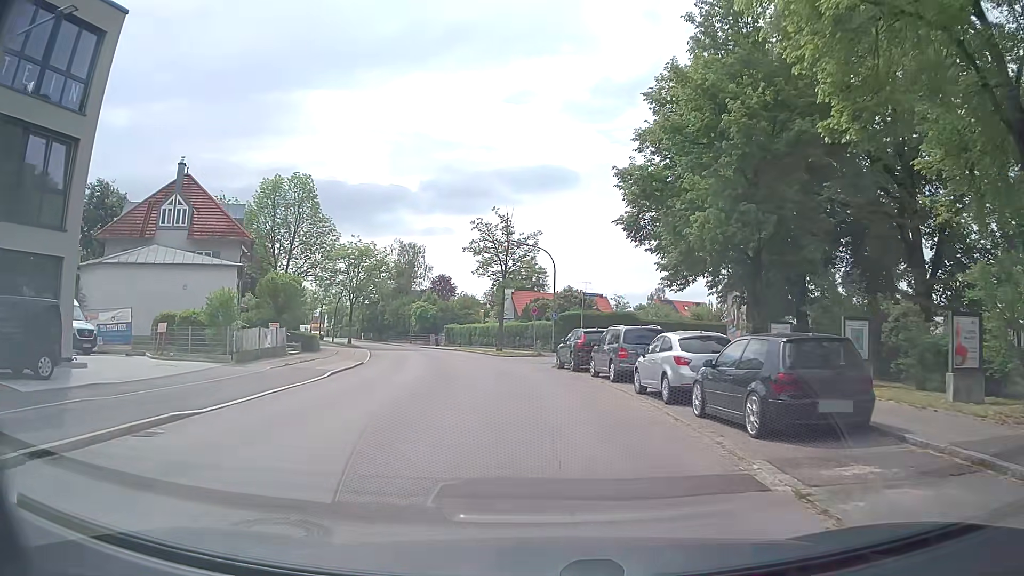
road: tertiary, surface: asphalt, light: Day
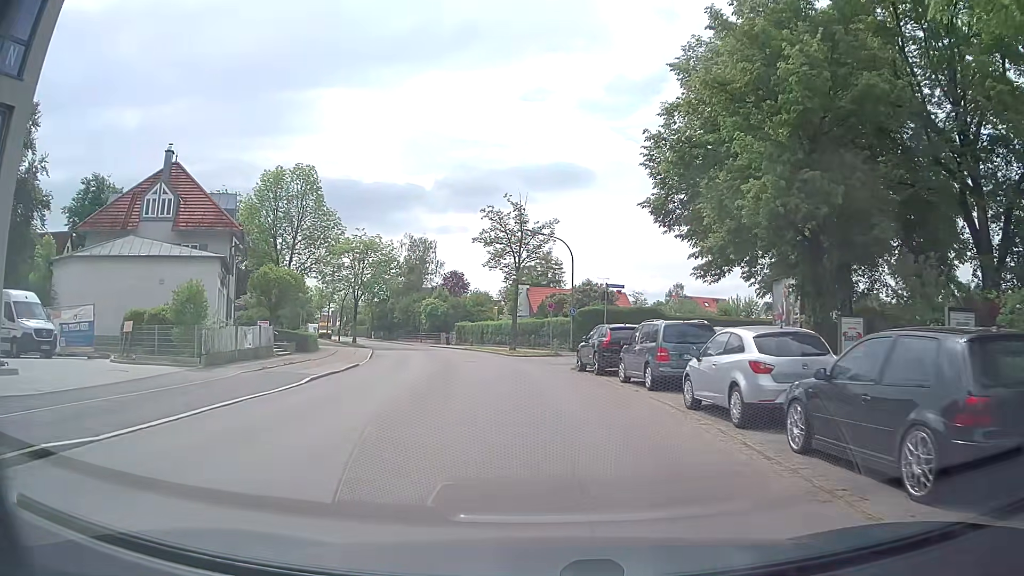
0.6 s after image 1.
(0.0, +4.0) m; -1°
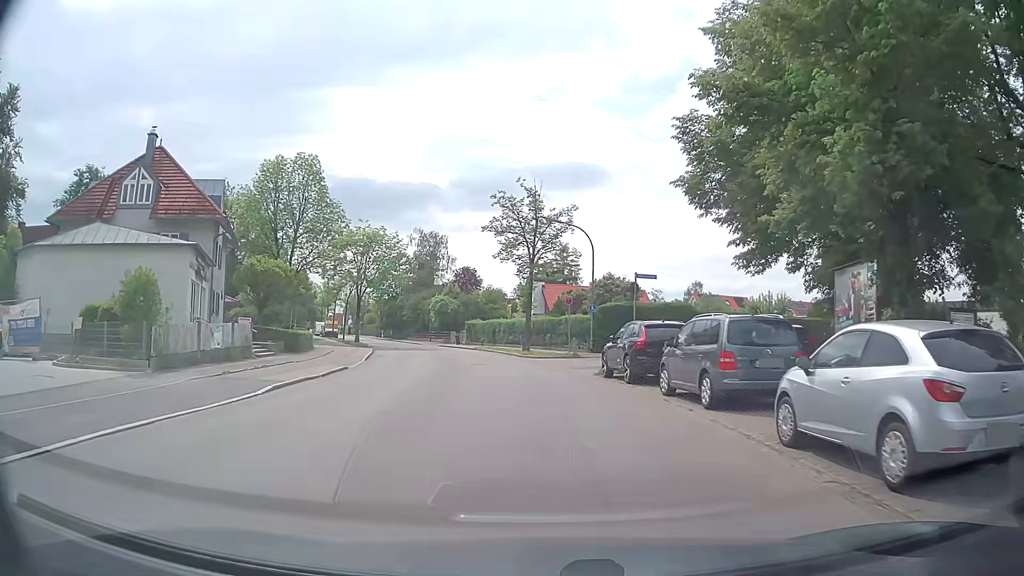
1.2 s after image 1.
(-0.1, +4.3) m; -1°
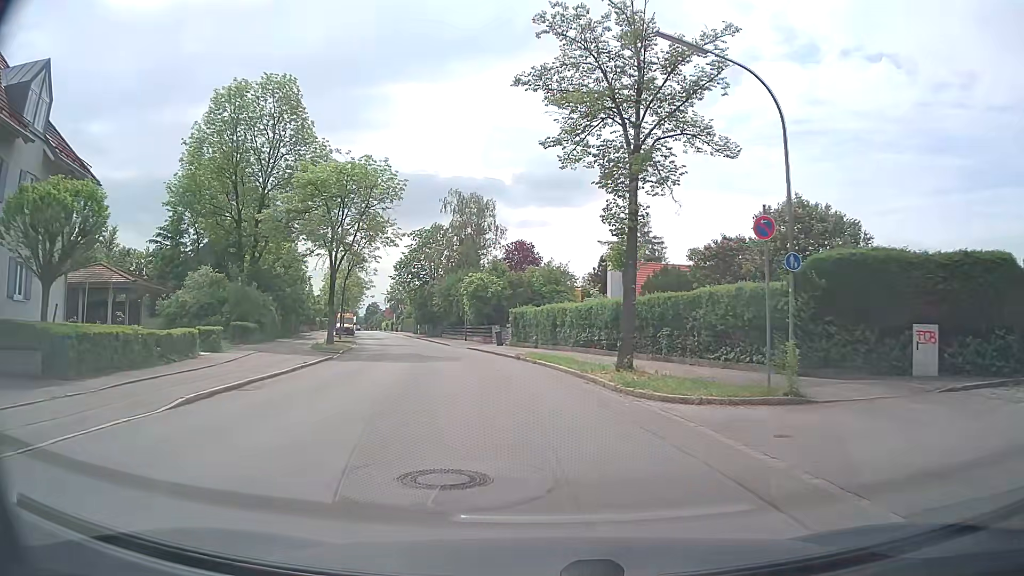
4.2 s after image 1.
(-1.1, +23.0) m; -6°
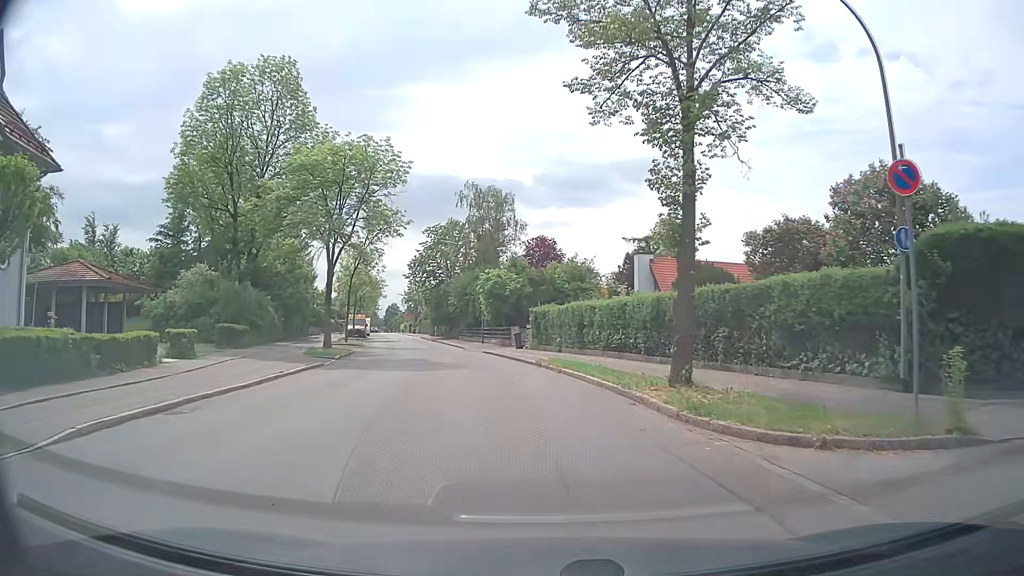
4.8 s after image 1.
(0.0, +4.0) m; -2°
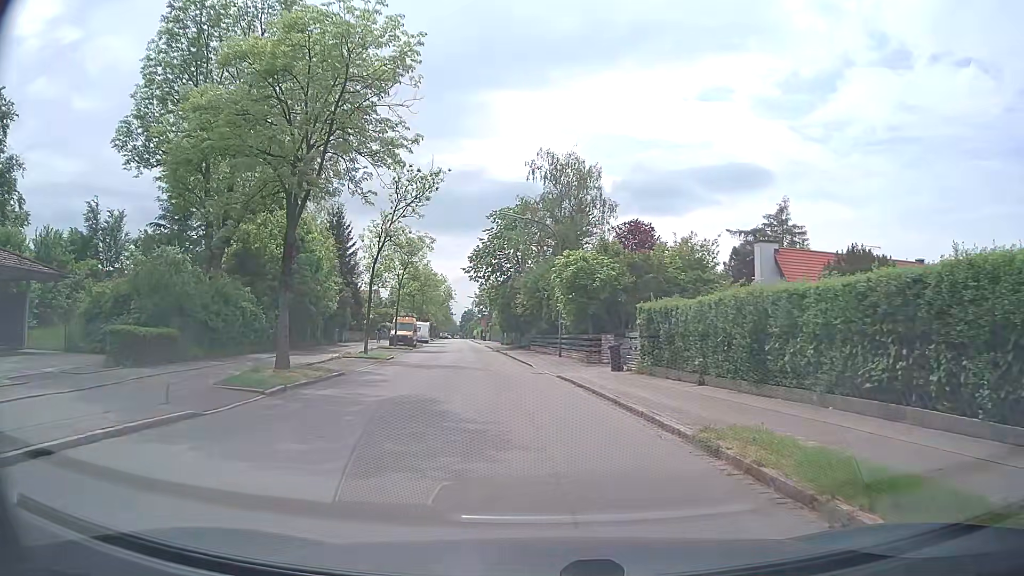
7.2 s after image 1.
(-0.8, +14.1) m; -7°
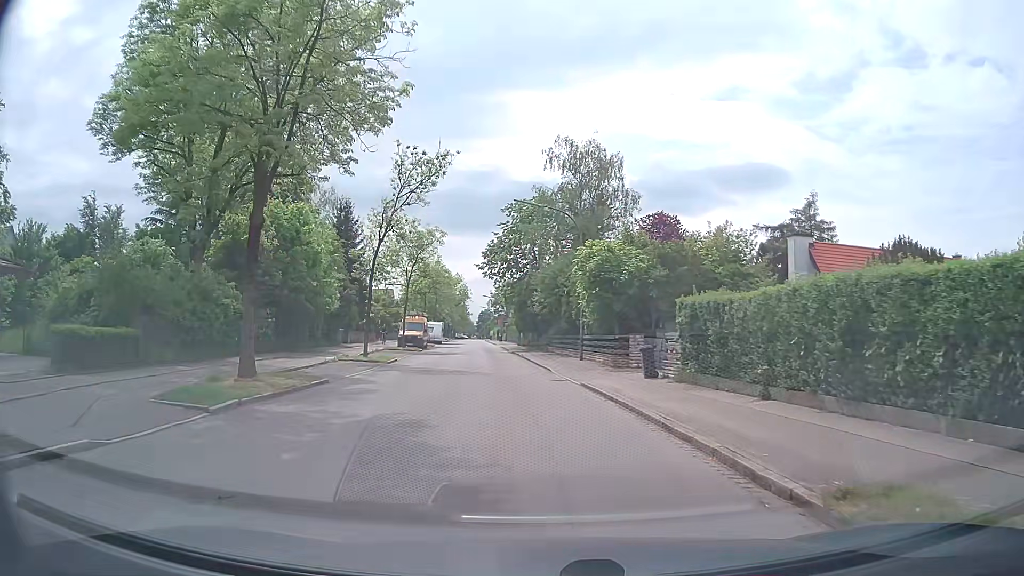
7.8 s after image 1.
(0.0, +3.5) m; 0°
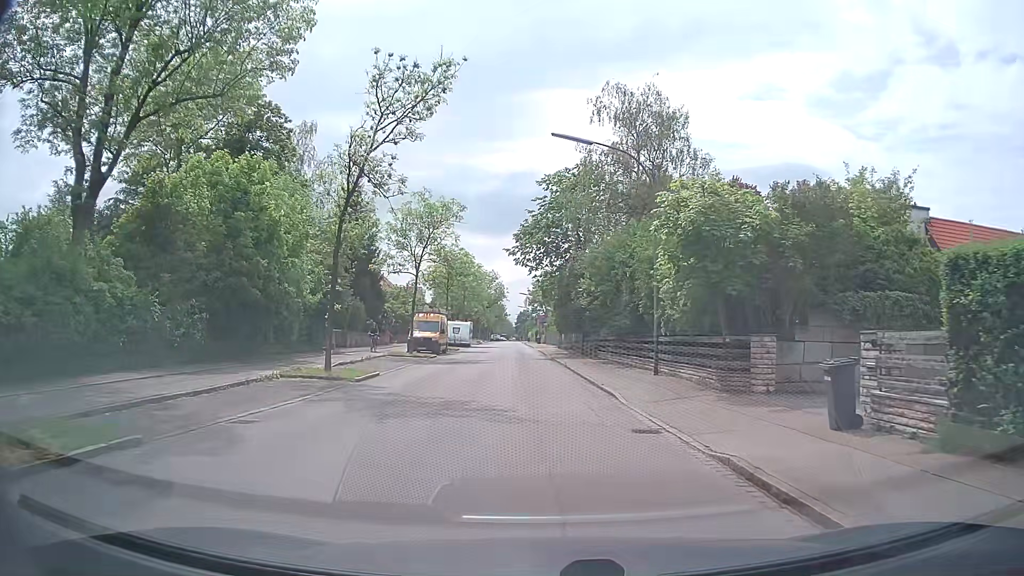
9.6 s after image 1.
(-0.5, +10.8) m; -4°
